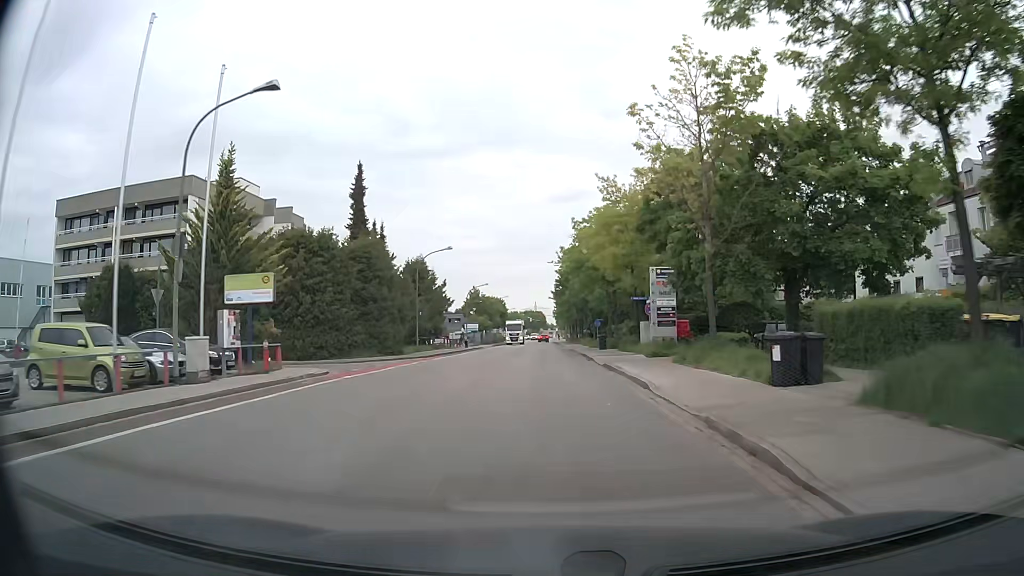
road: tertiary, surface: asphalt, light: Day
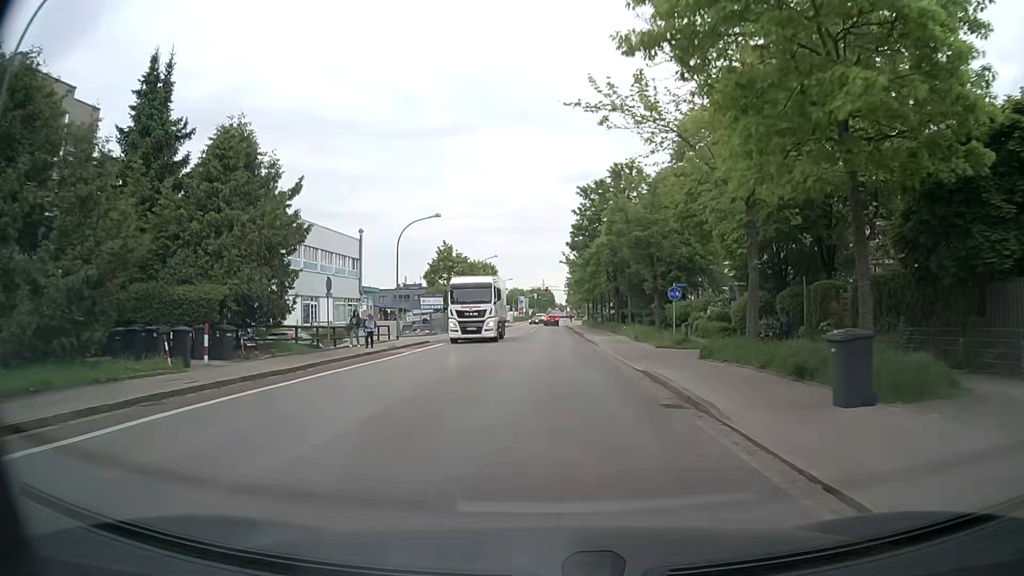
(-0.4, +39.8) m; -1°
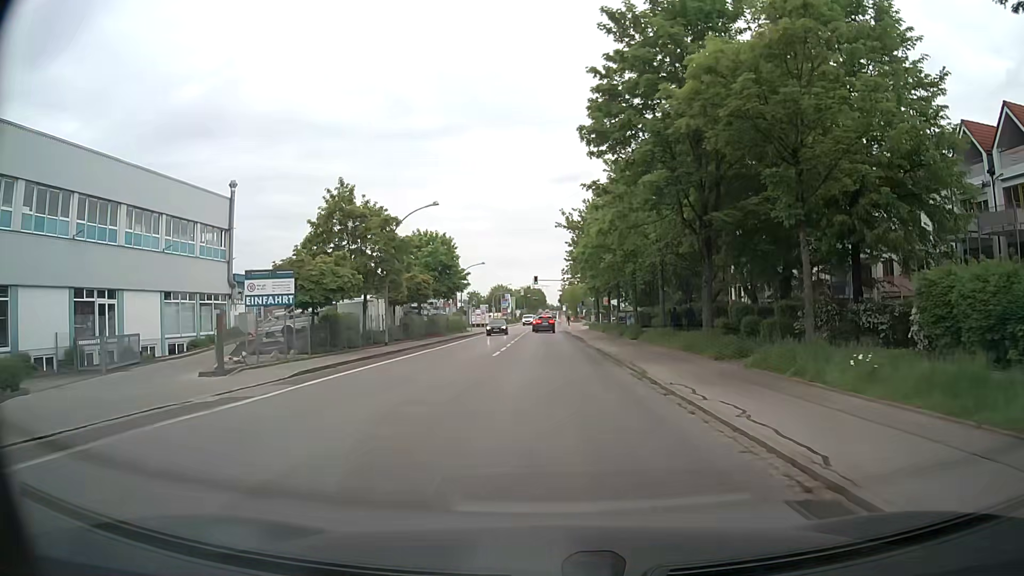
(+0.1, +34.9) m; +1°
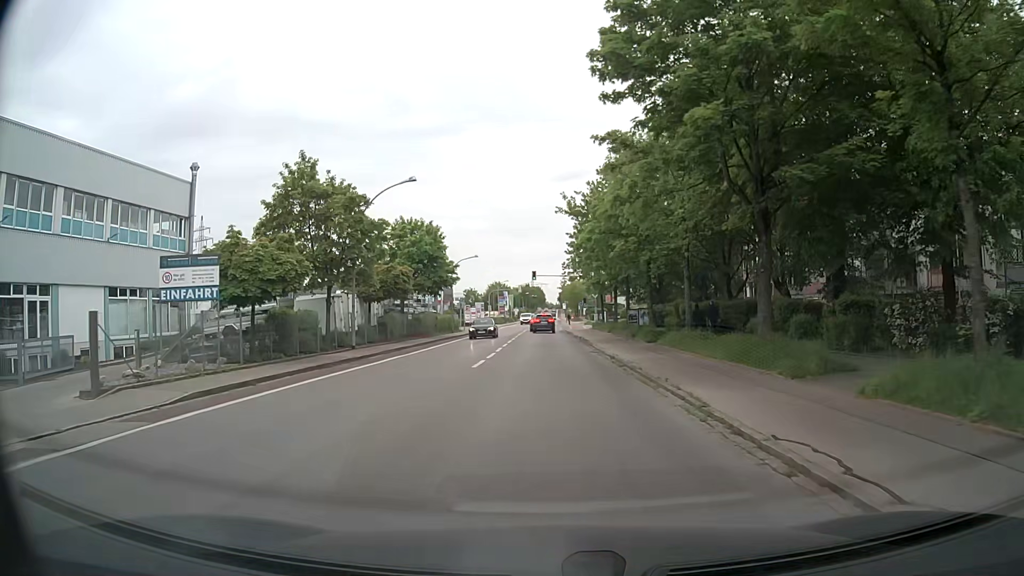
(0.0, +6.4) m; +1°
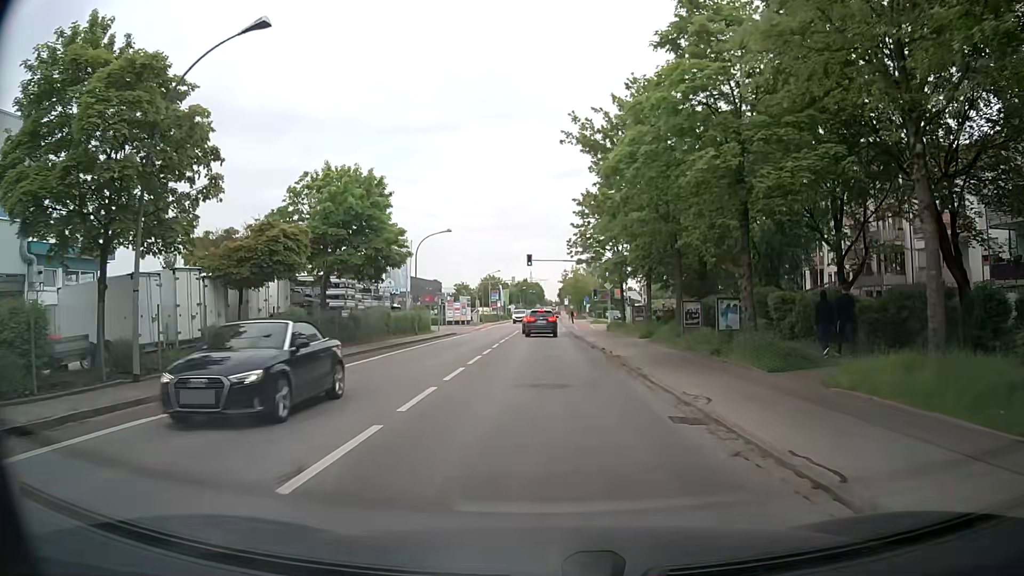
(-0.2, +17.7) m; -1°
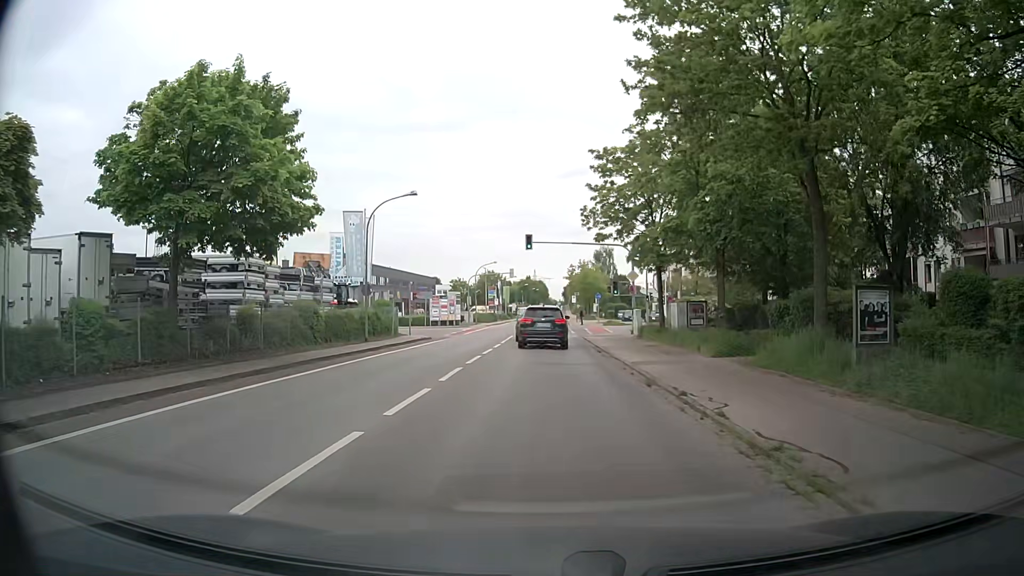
(+0.2, +14.0) m; +1°
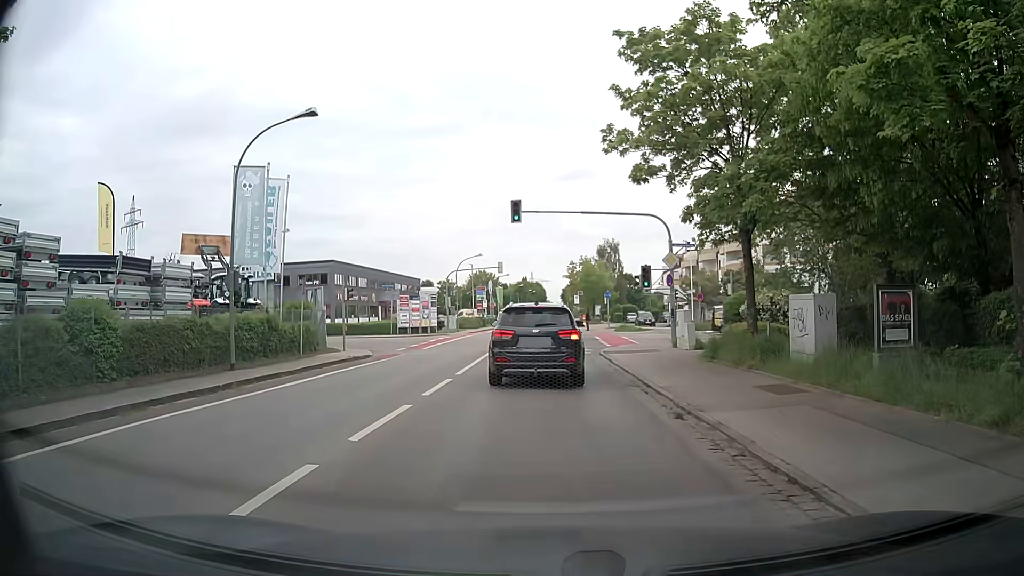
(0.0, +14.5) m; 0°
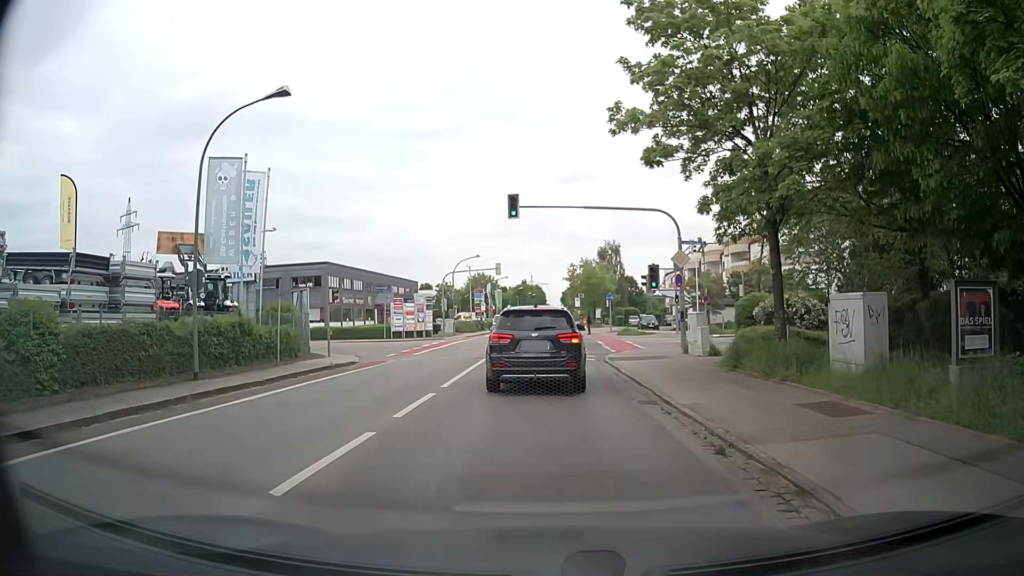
(0.0, +2.3) m; -1°
(0, +10) (0, +20) (+1, +30) (+6, +38) (+15, +42) (+25, +43) (+35, +42) (+45, +42) (+55, +40) (+65, +38) m
